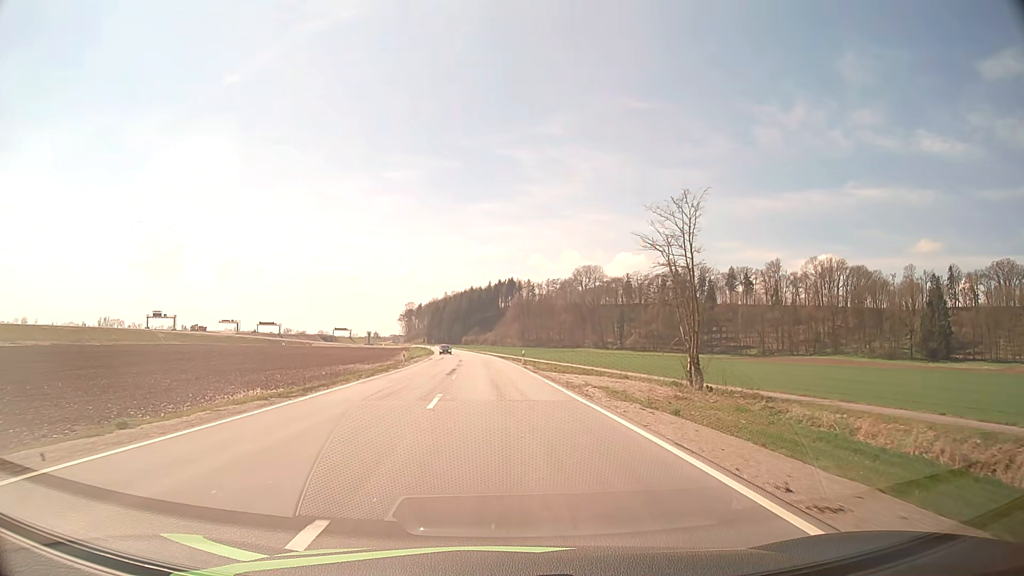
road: tertiary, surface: asphalt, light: Day
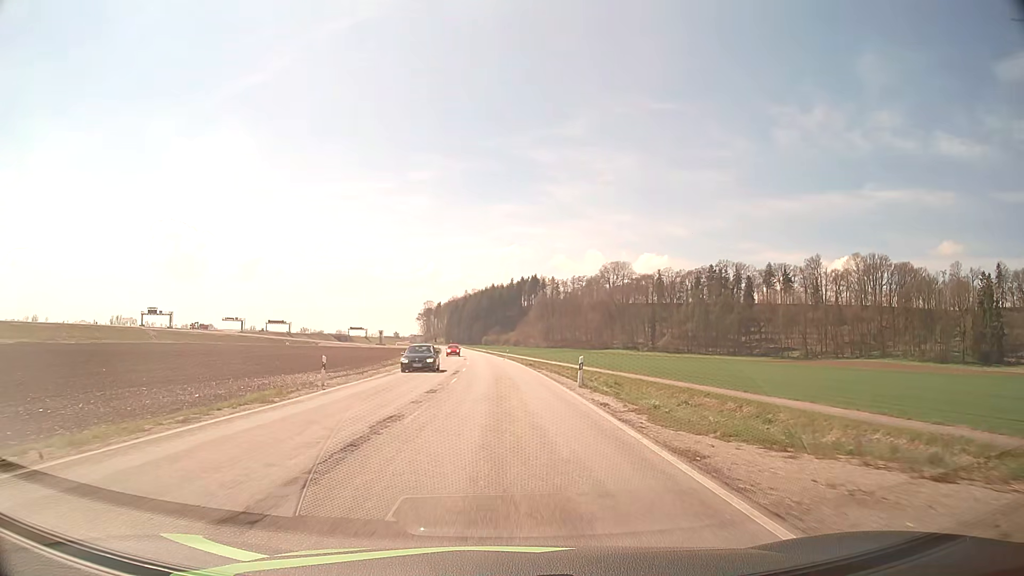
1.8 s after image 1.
(-0.4, +27.4) m; -2°
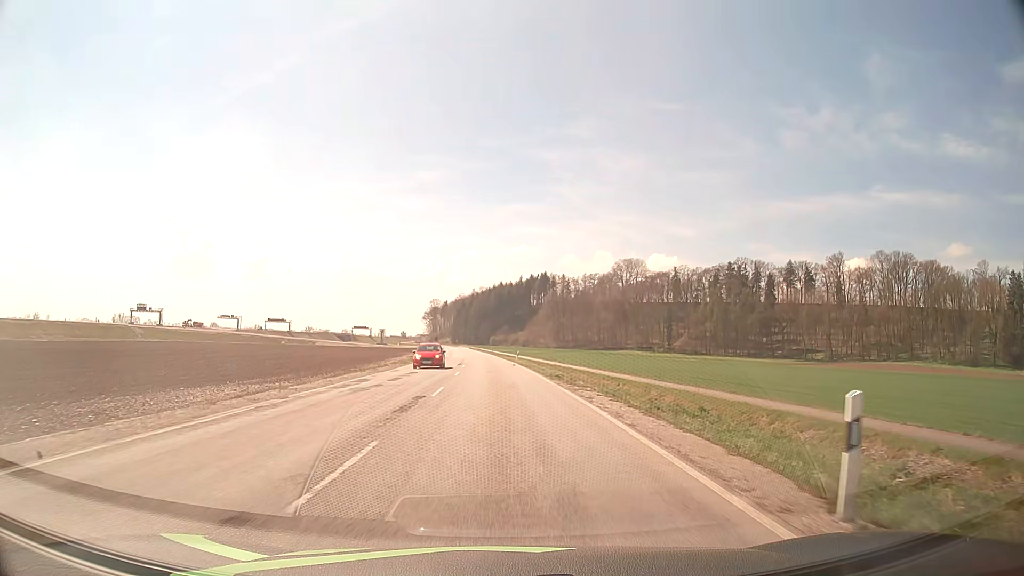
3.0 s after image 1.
(-0.1, +18.3) m; -1°
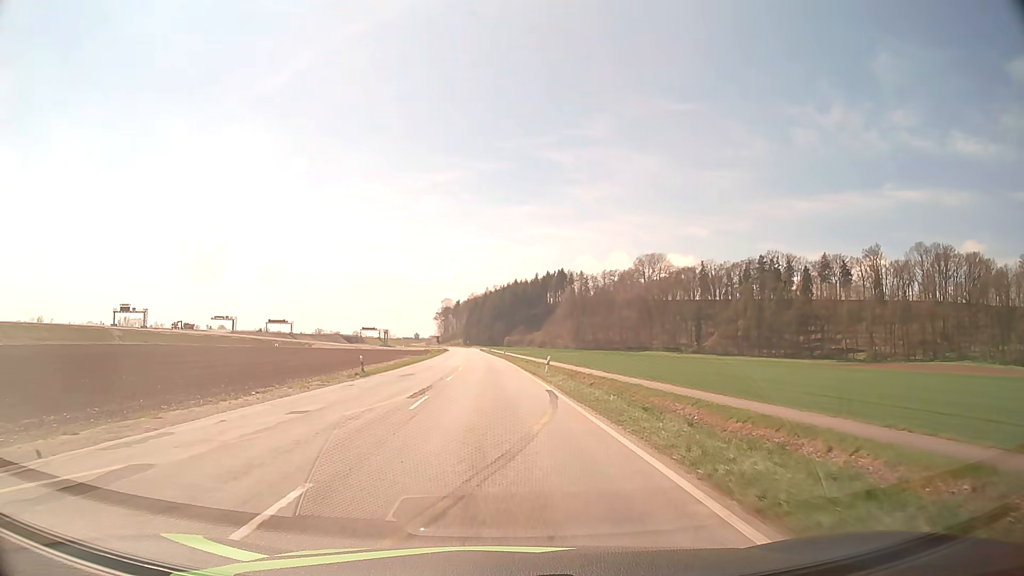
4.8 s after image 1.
(-0.2, +27.1) m; -1°
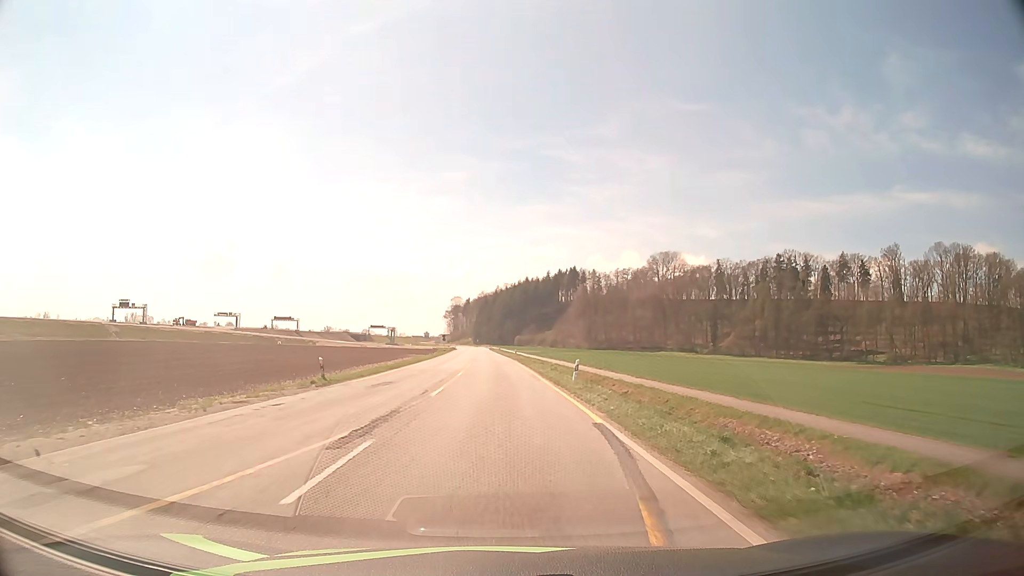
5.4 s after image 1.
(-0.1, +8.9) m; -1°
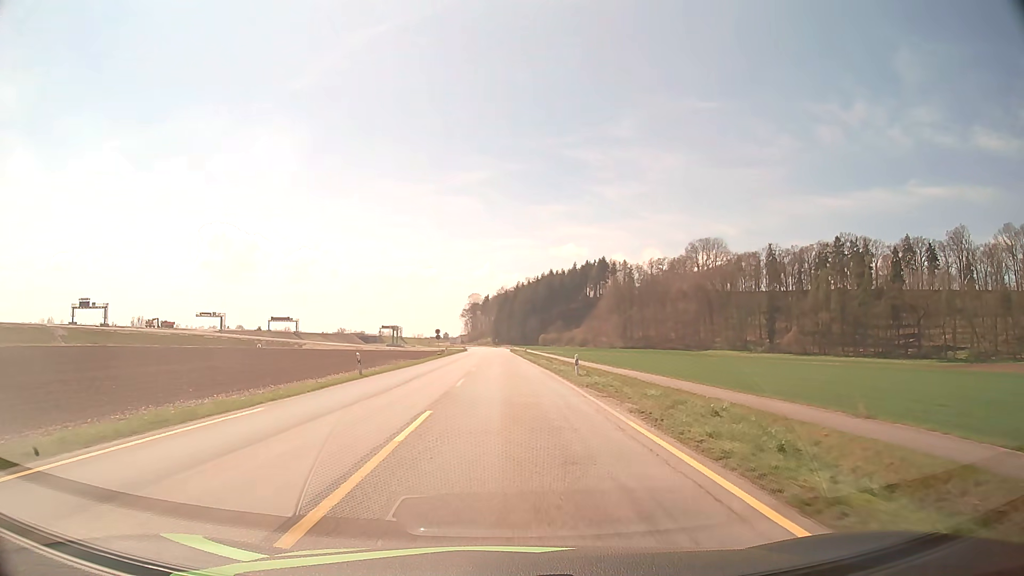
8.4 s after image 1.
(-0.8, +44.4) m; -2°
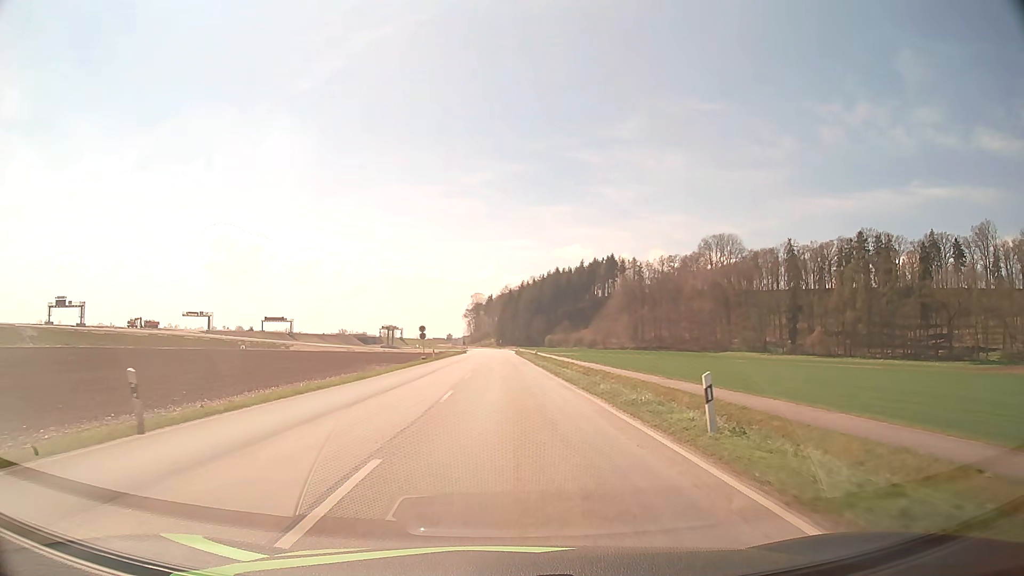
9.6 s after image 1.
(-0.1, +17.7) m; 0°
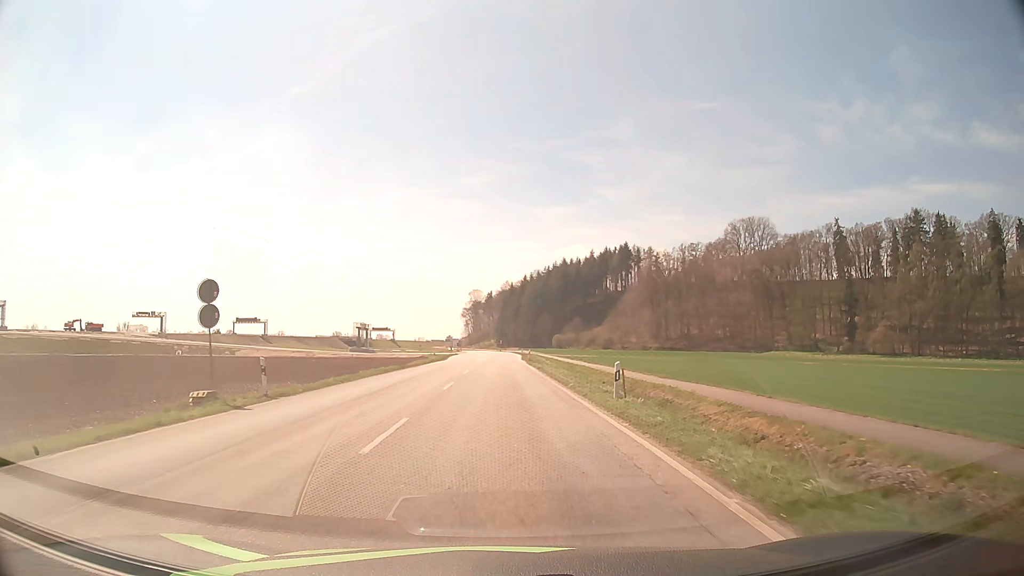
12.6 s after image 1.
(0.0, +43.7) m; 0°
(0, +10) (0, +20) (0, +30) (0, +40) (-1, +50) (-1, +60) (-1, +70) (-1, +80) (-1, +90) (-1, +100) m
